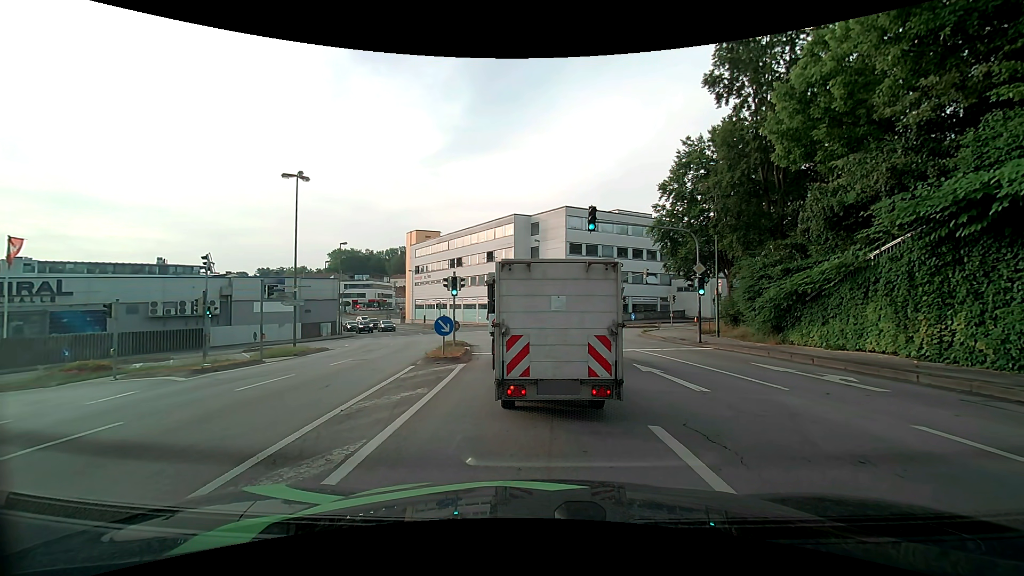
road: tertiary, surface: asphalt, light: Day
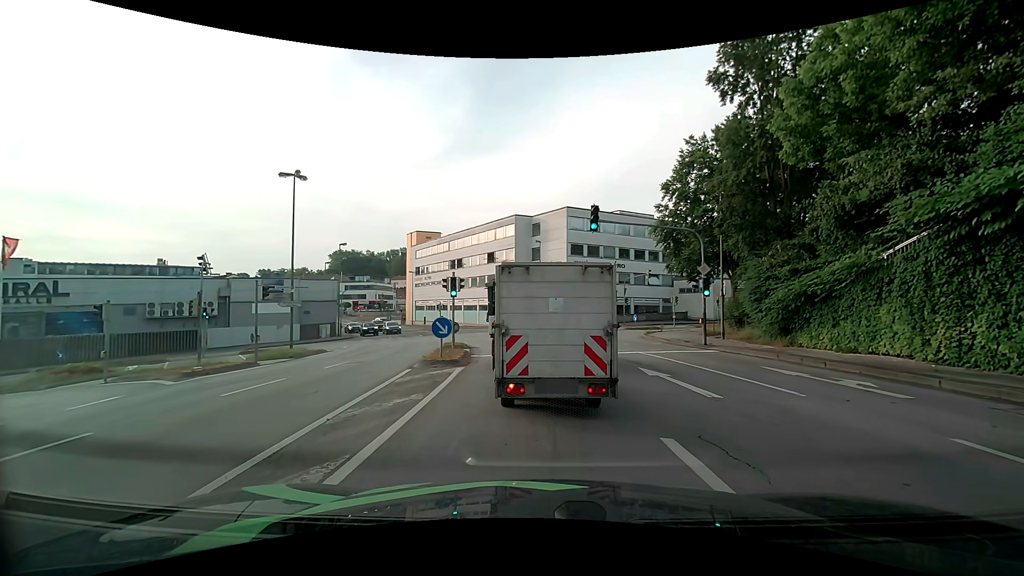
(0.0, +0.5) m; 0°
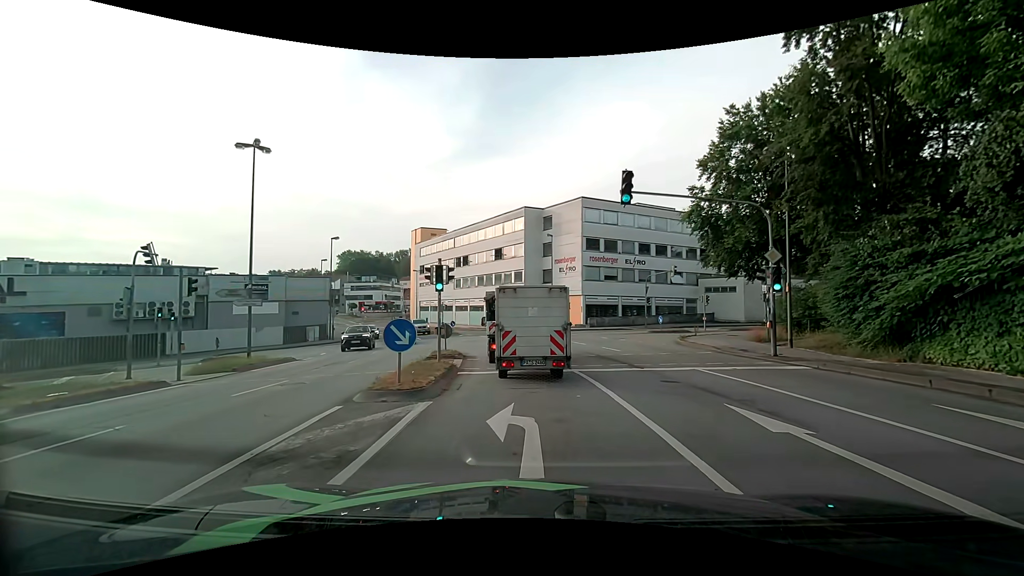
(-0.1, +5.6) m; -2°
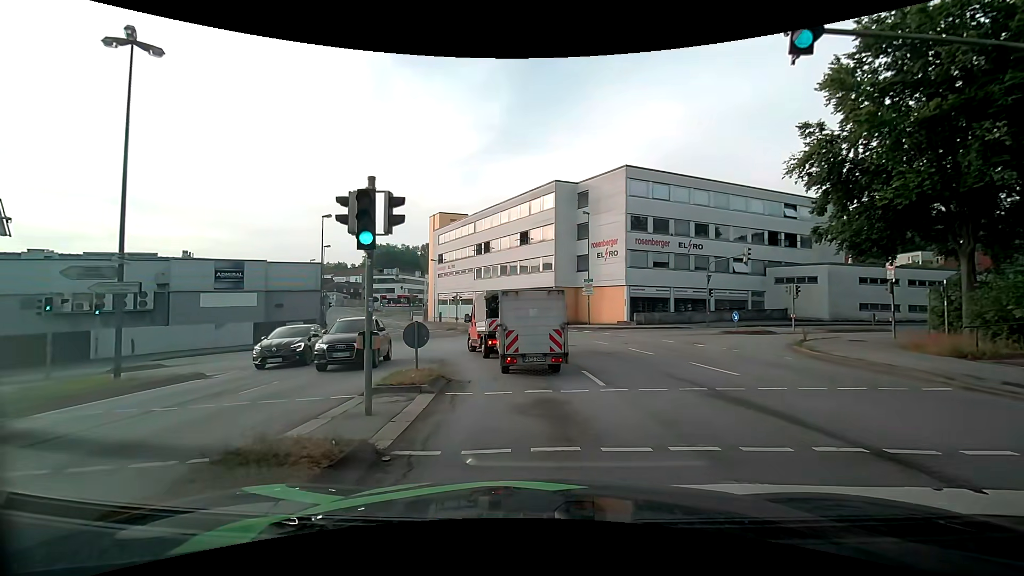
(-0.2, +9.3) m; -2°
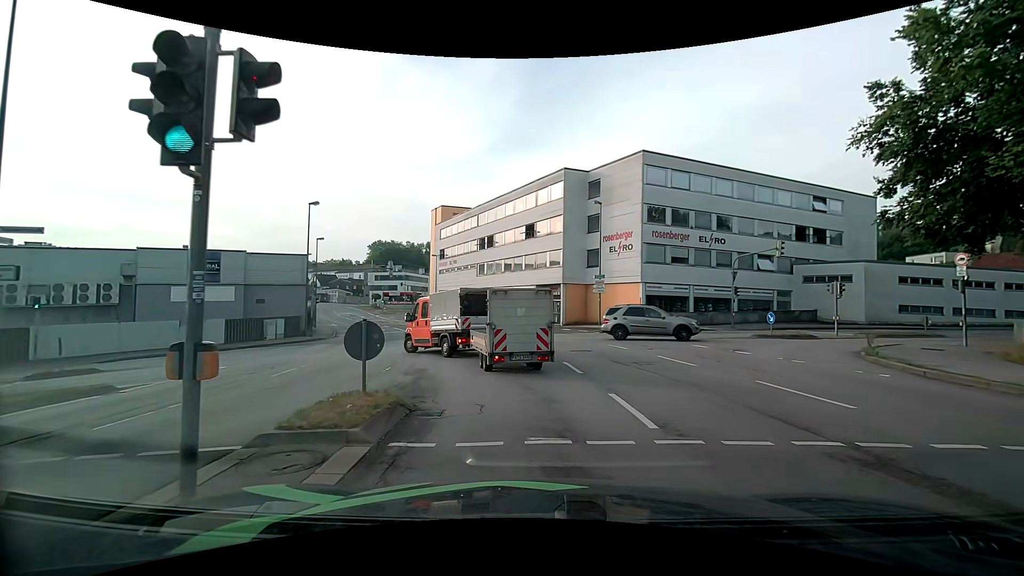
(-0.1, +3.9) m; -2°
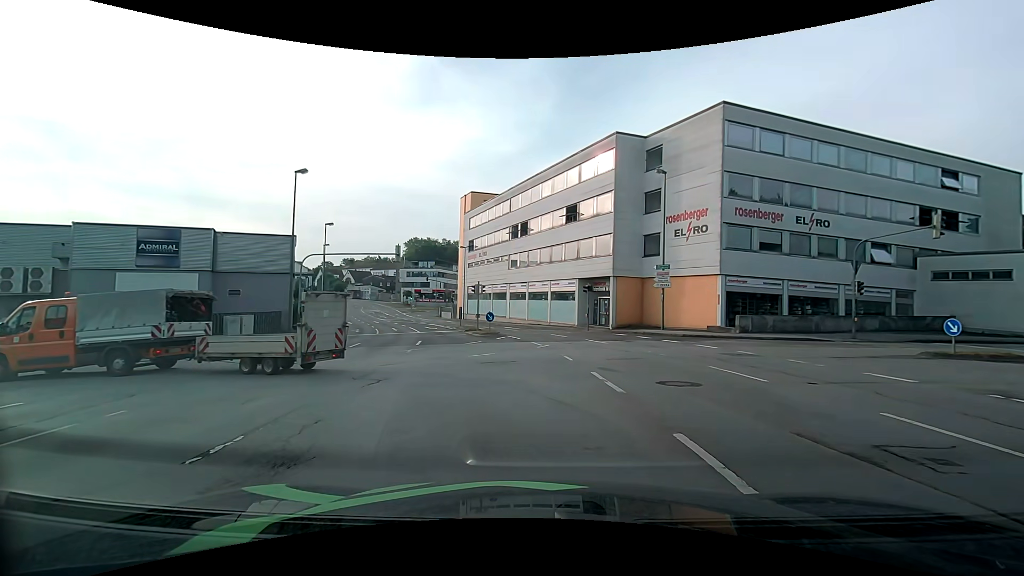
(-0.2, +8.8) m; -3°
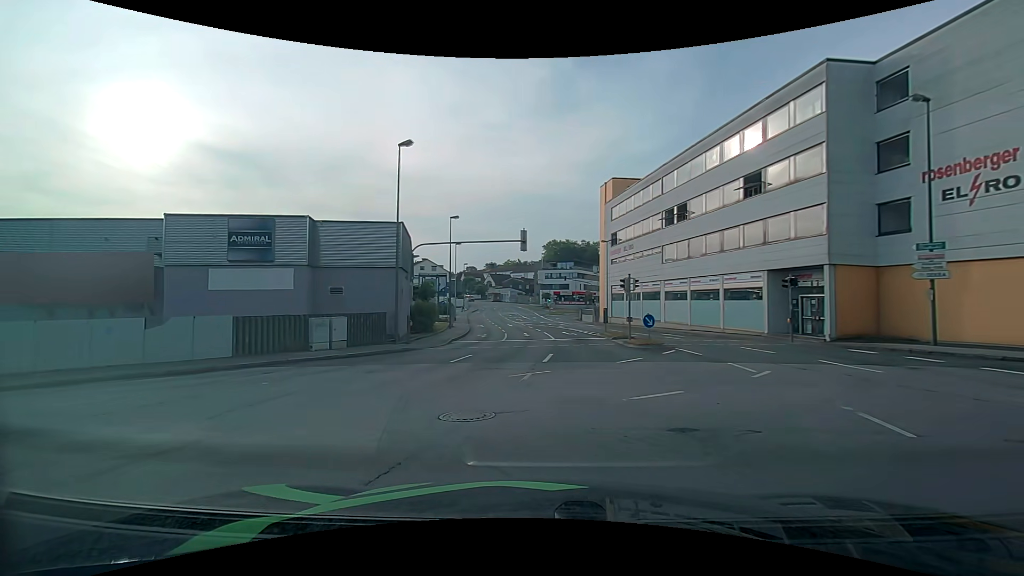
(-0.9, +7.8) m; -16°
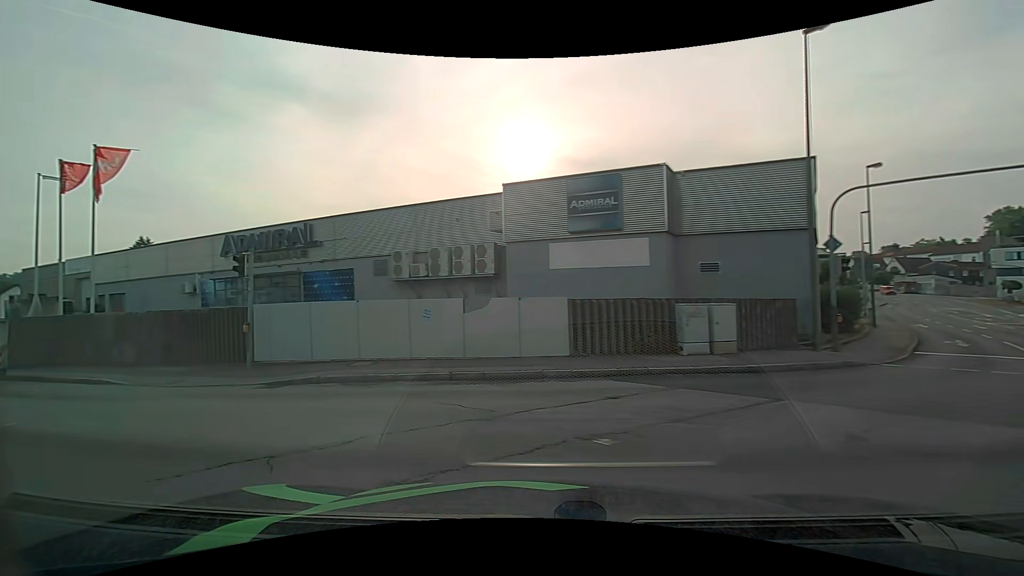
(-2.4, +7.7) m; -38°
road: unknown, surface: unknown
(-5, +8) (-13, +14) (-22, +18) (-31, +23) (-40, +27) (-49, +32) (-57, +37) (-66, +41) (-75, +46) (-84, +50) m
